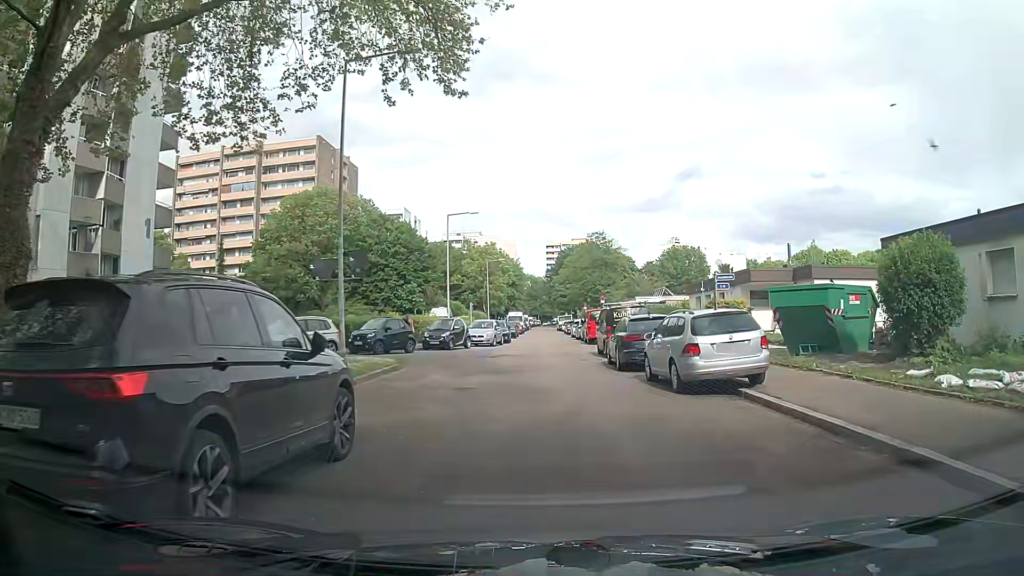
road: residential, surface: asphalt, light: Day
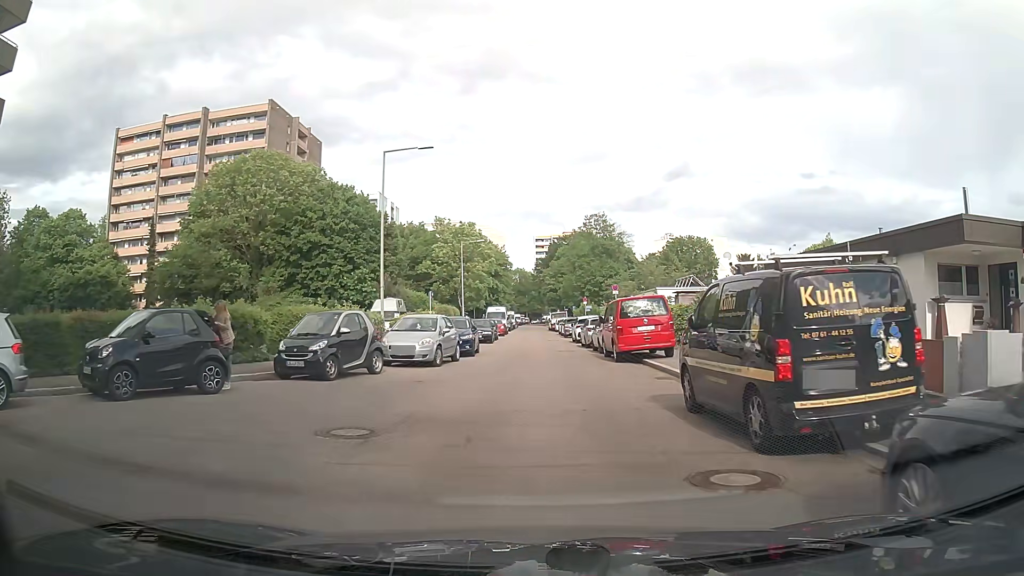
(+0.1, +18.0) m; 0°
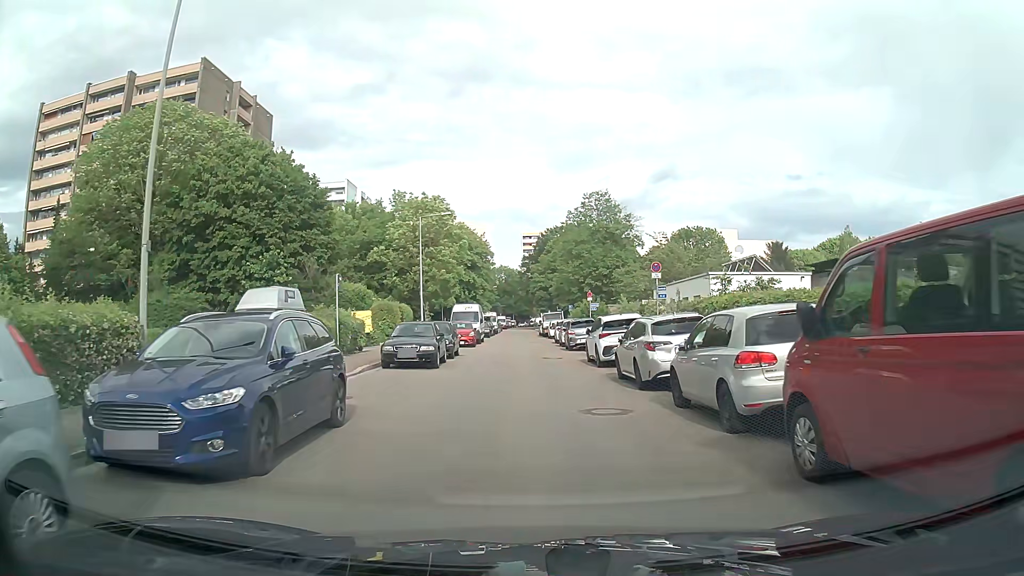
(+0.4, +18.8) m; +1°
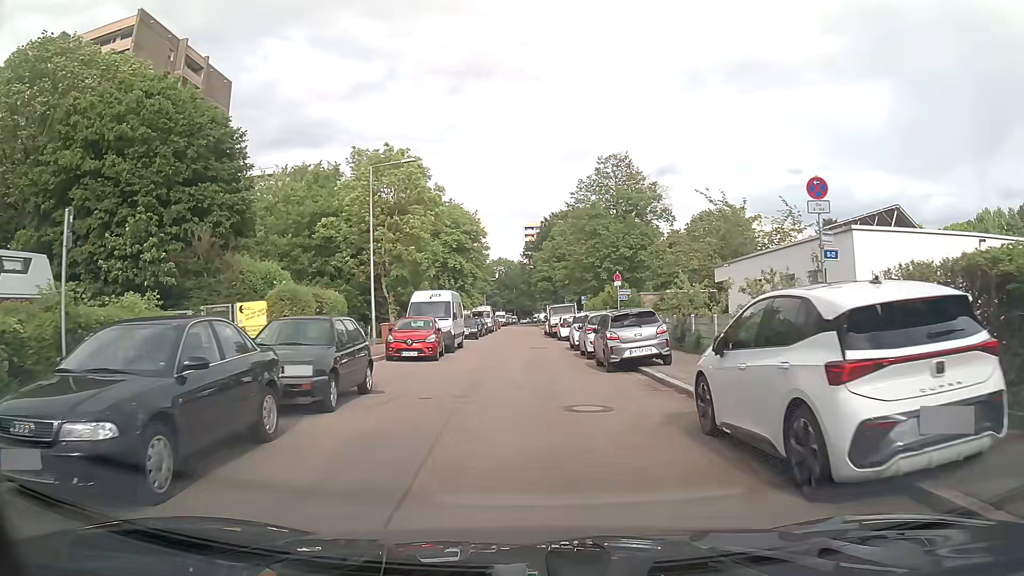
(+0.2, +15.8) m; 0°
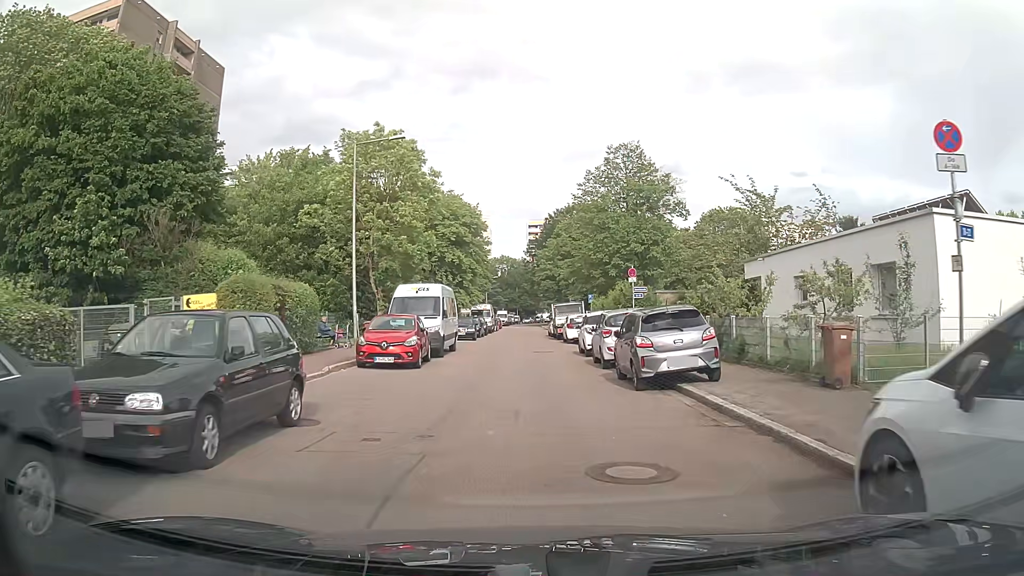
(0.0, +4.2) m; 0°
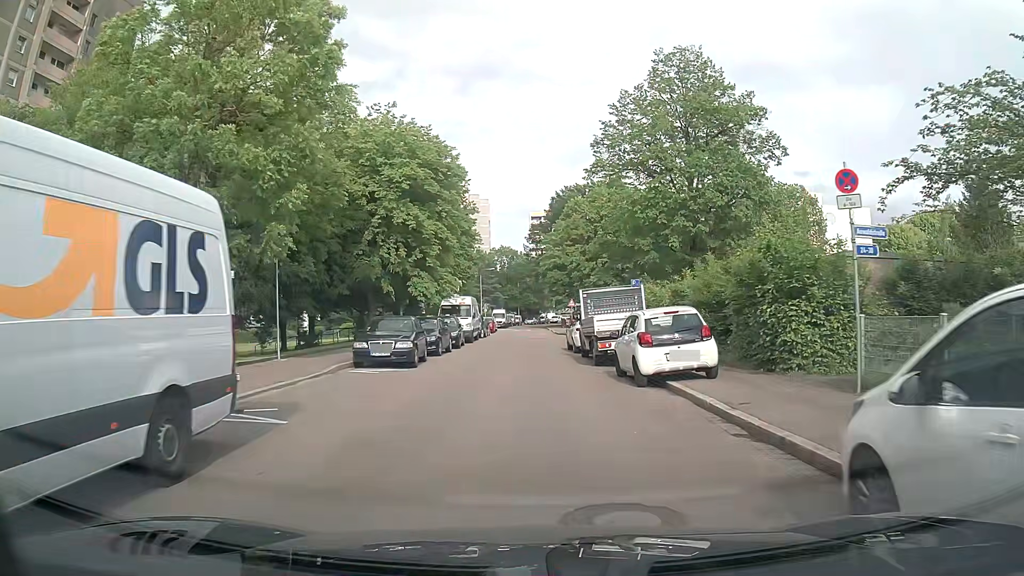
(0.0, +22.3) m; 0°
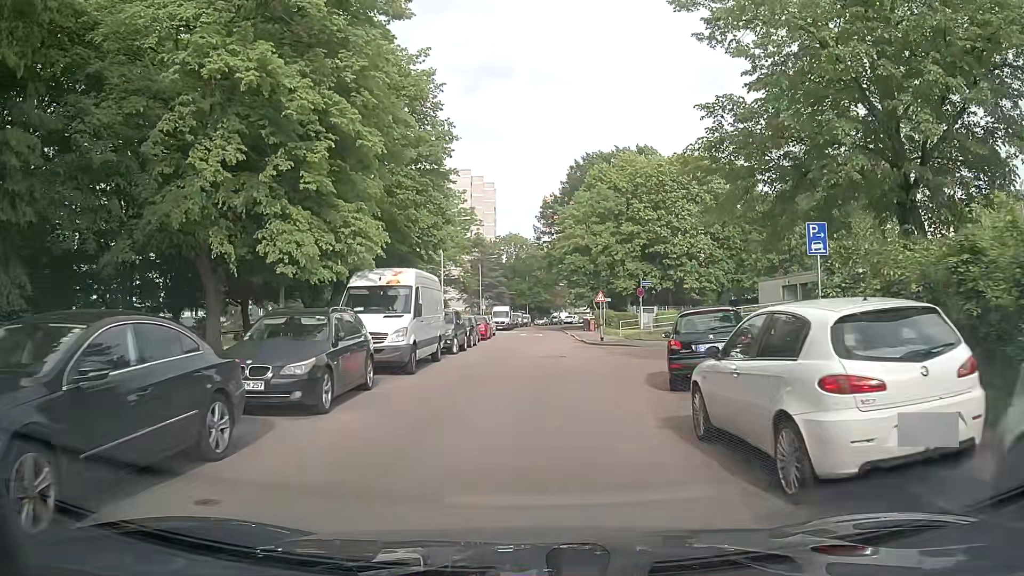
(-0.3, +20.8) m; -1°
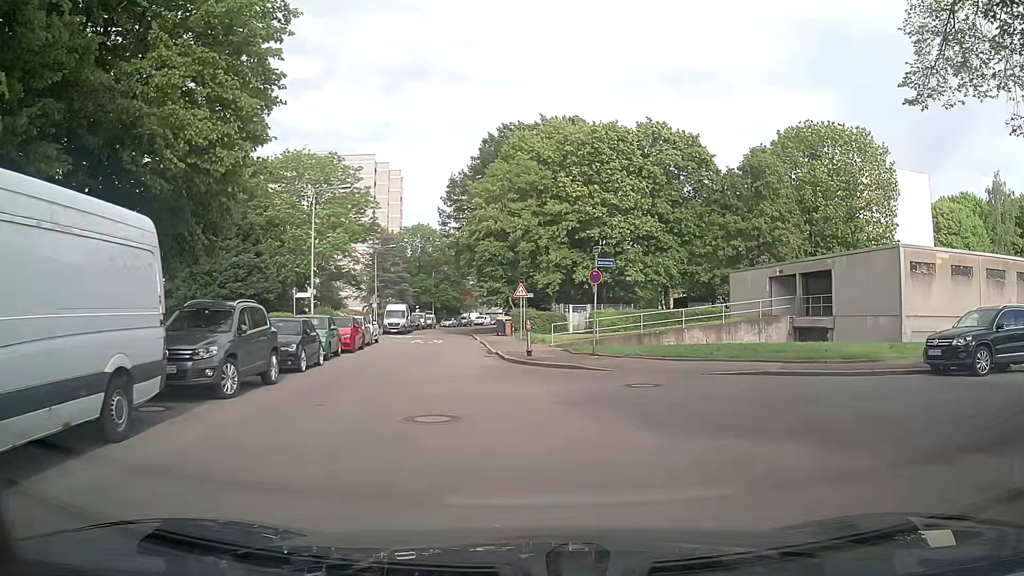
(+0.7, +13.1) m; +7°
(0, +10) (-1, +20) (-3, +30) (-4, +40) (-5, +50) (-6, +60) (-7, +70) (-7, +80) (-7, +90) (-6, +100) m
